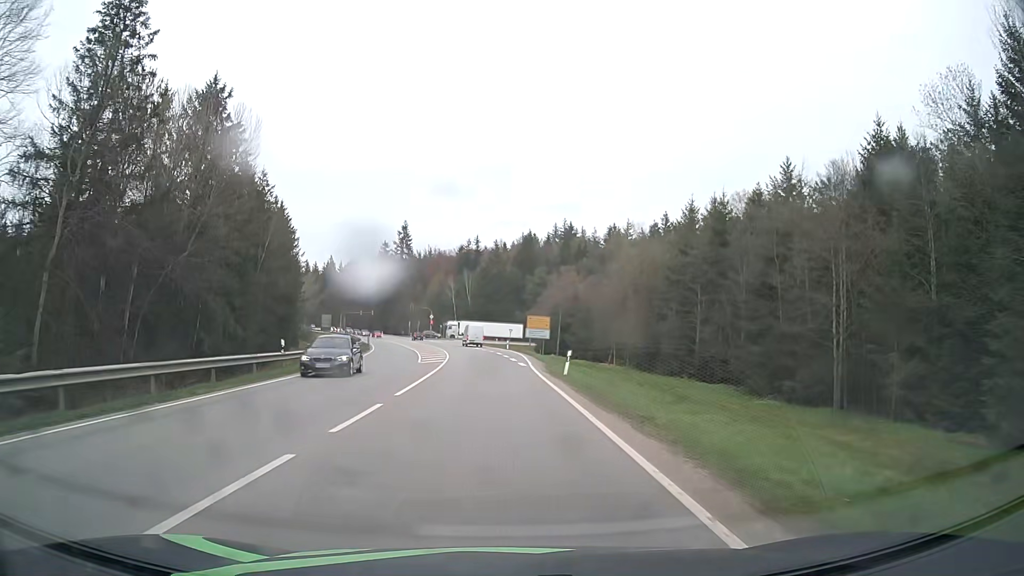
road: secondary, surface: asphalt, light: Day
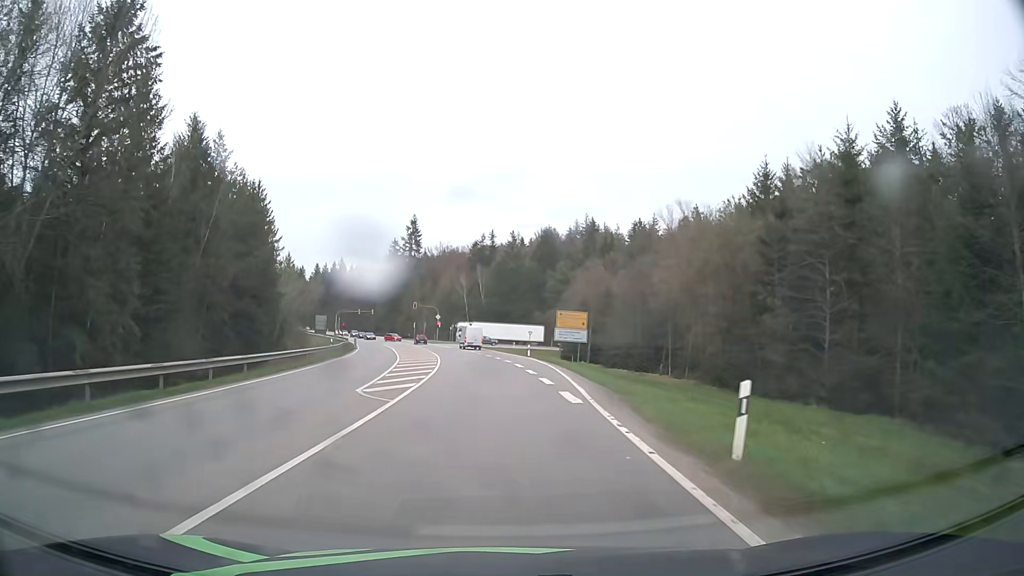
(-0.2, +18.4) m; -2°
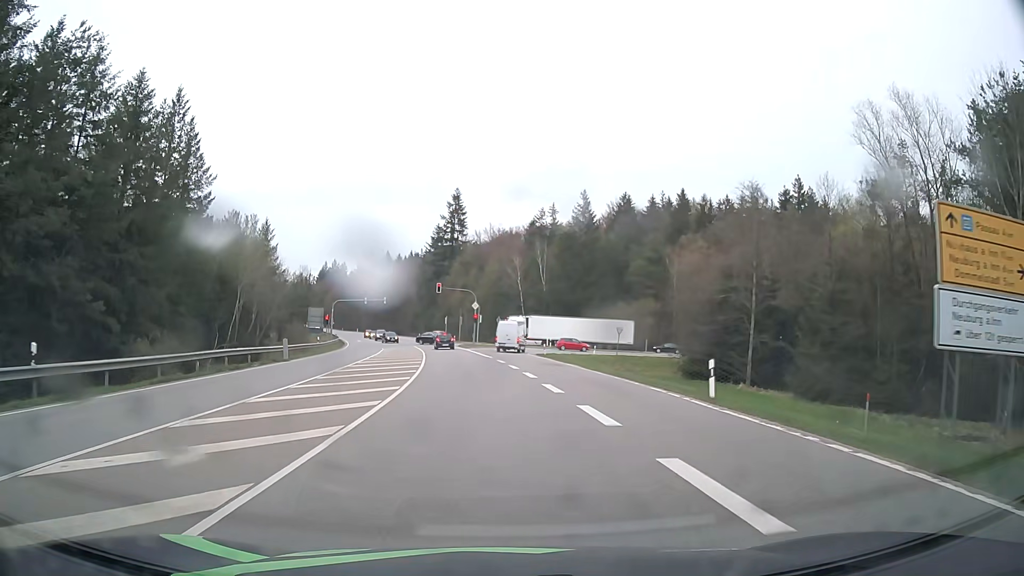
(-1.6, +40.1) m; -5°
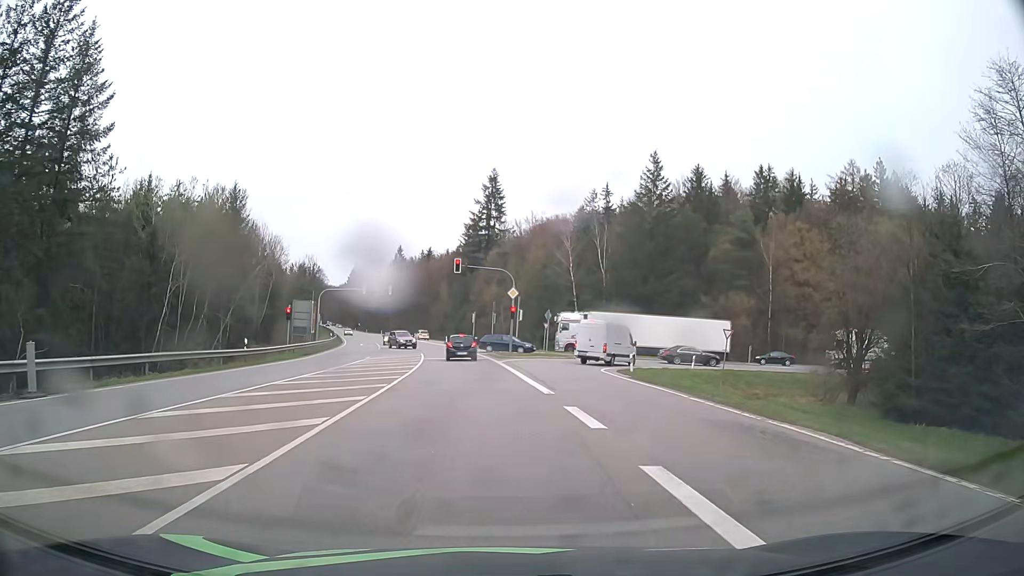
(-0.8, +24.2) m; -4°
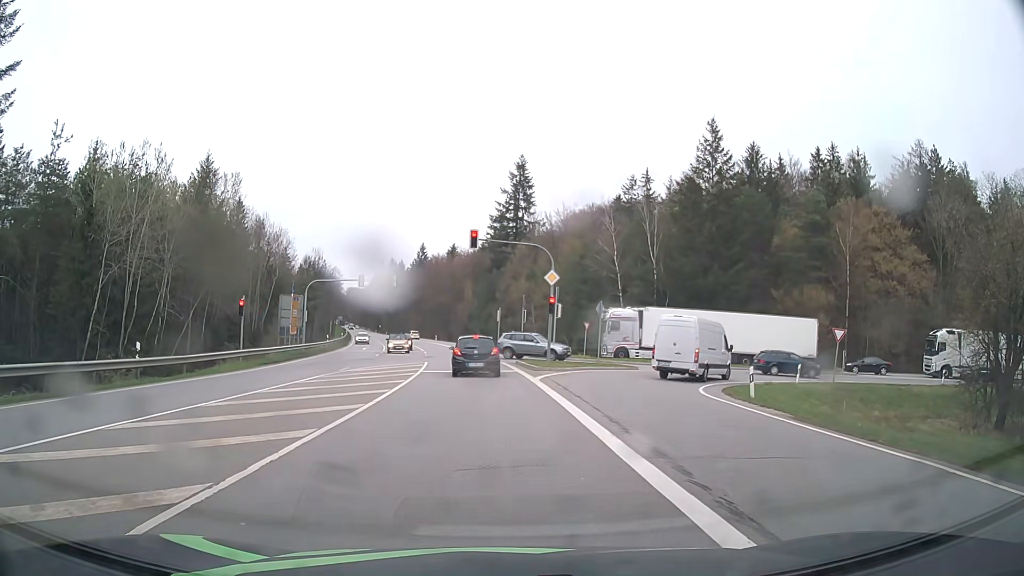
(-0.3, +13.2) m; -3°
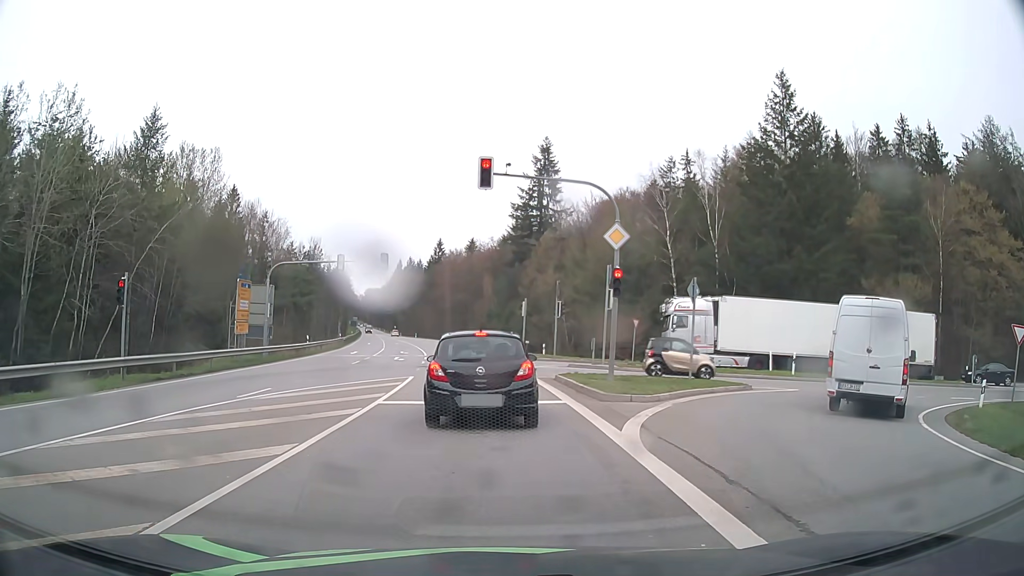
(-0.1, +13.3) m; -2°
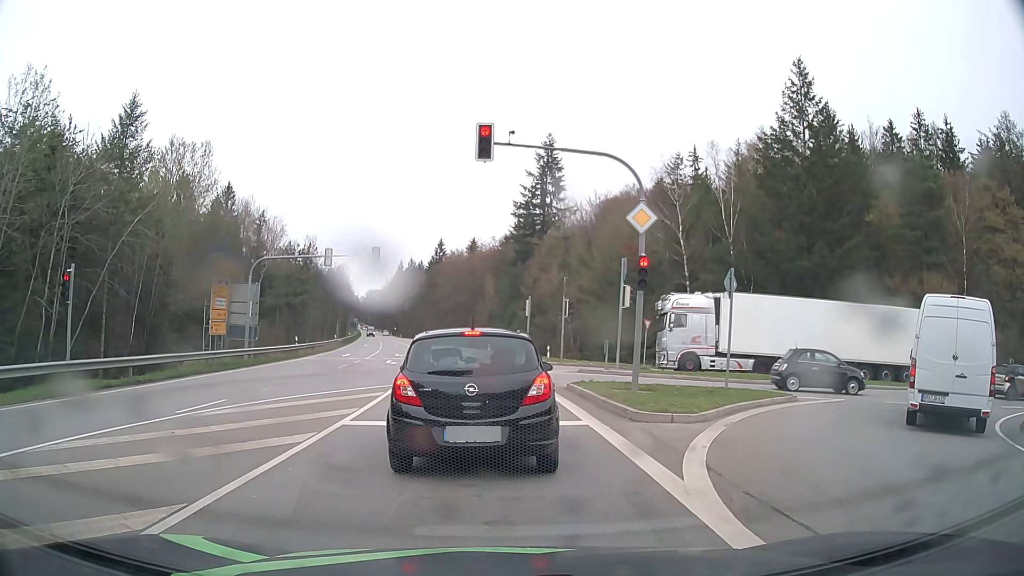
(0.0, +3.2) m; -2°
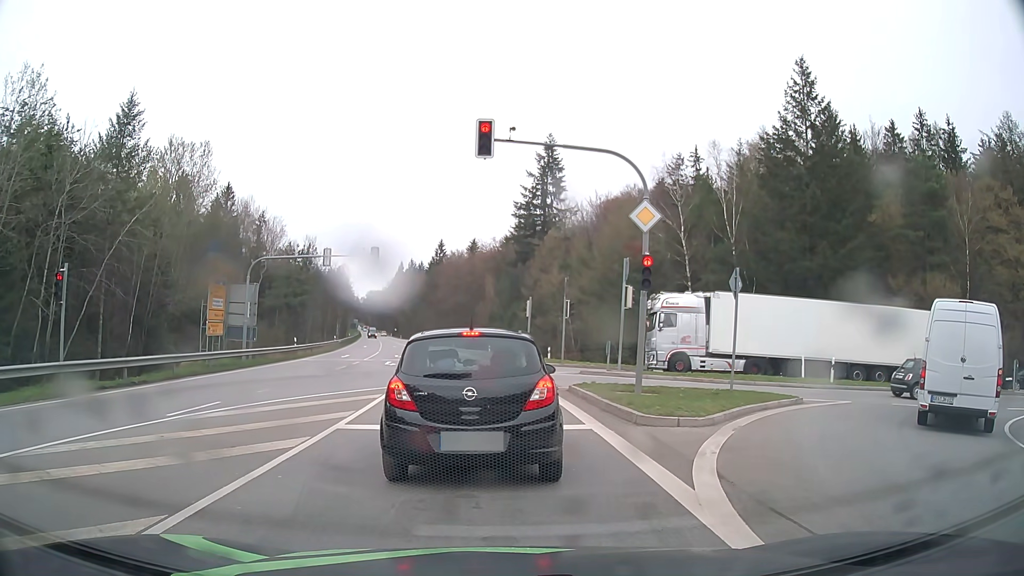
(0.0, +0.4) m; 0°
